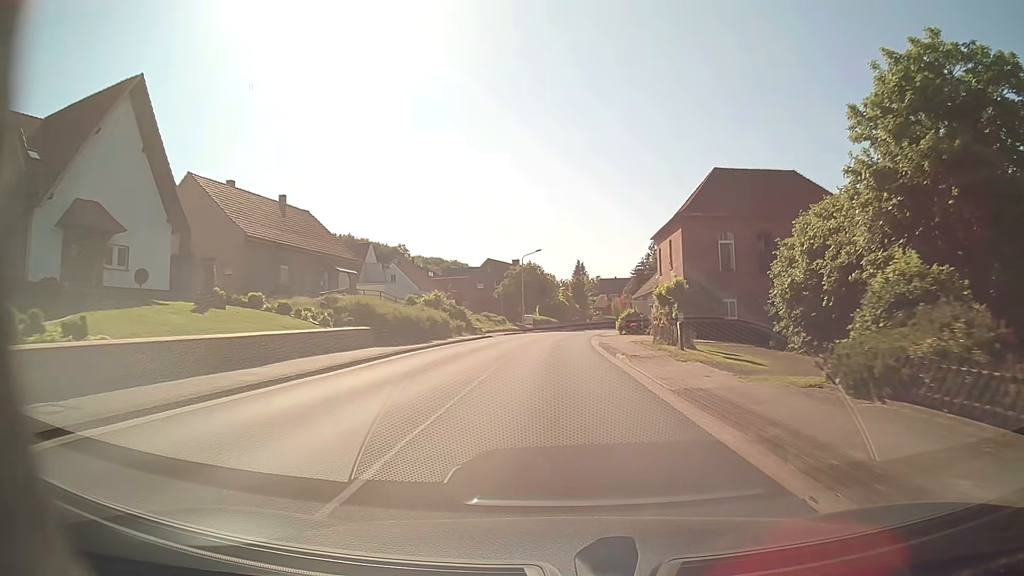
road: tertiary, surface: asphalt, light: Day
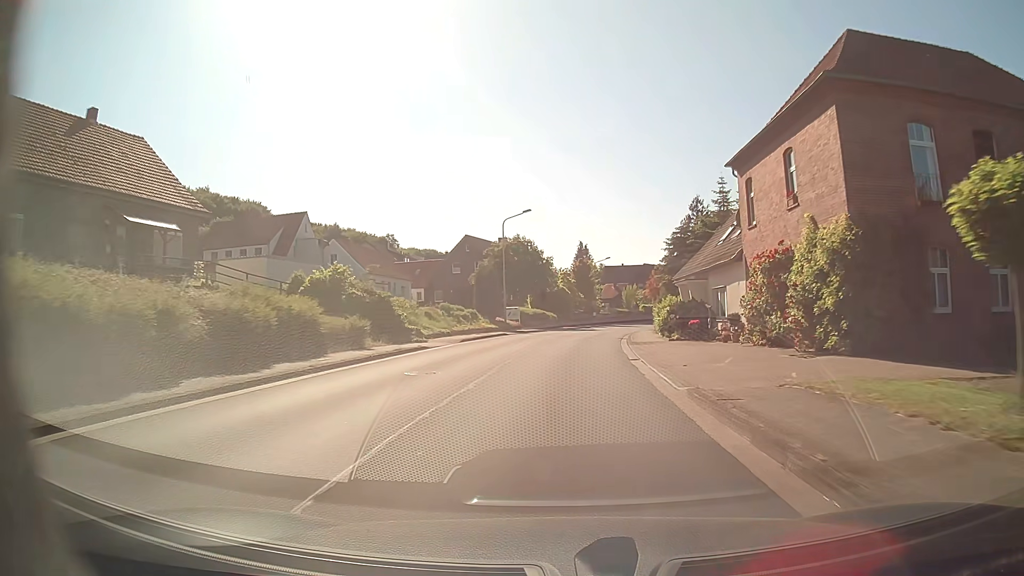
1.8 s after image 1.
(+0.1, +24.5) m; 0°
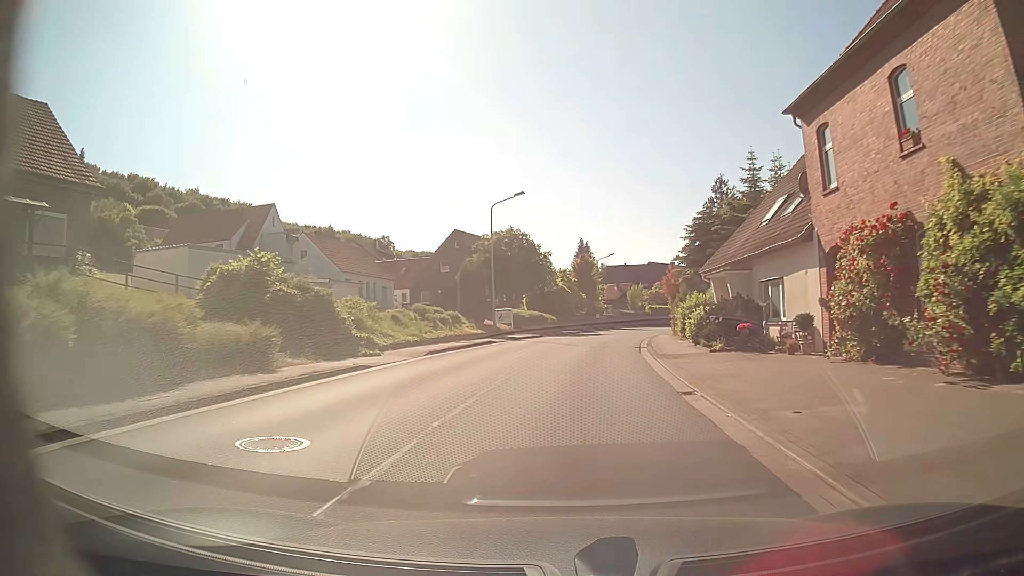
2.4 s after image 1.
(+0.1, +8.2) m; +1°
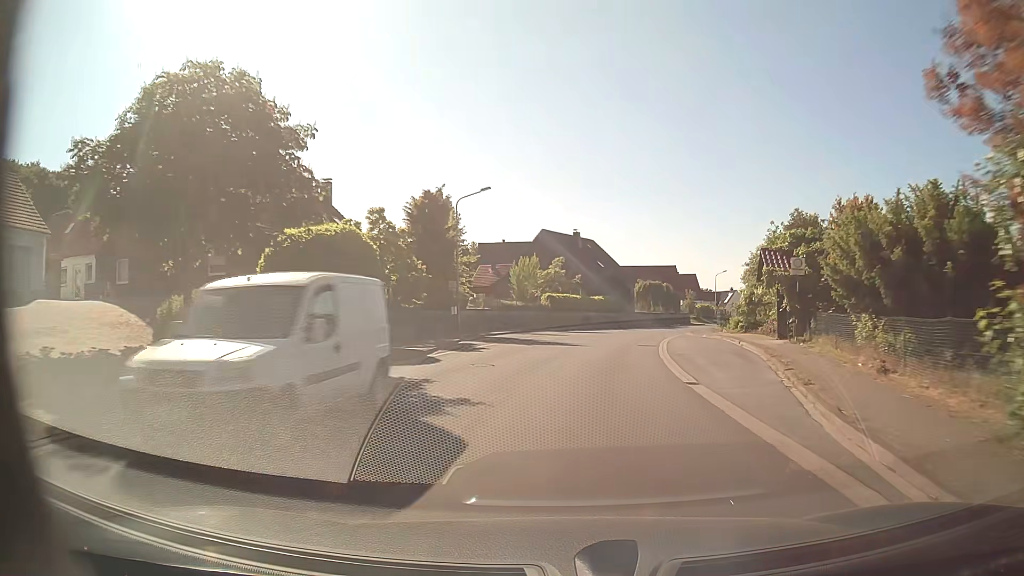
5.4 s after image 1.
(+3.0, +40.6) m; +10°
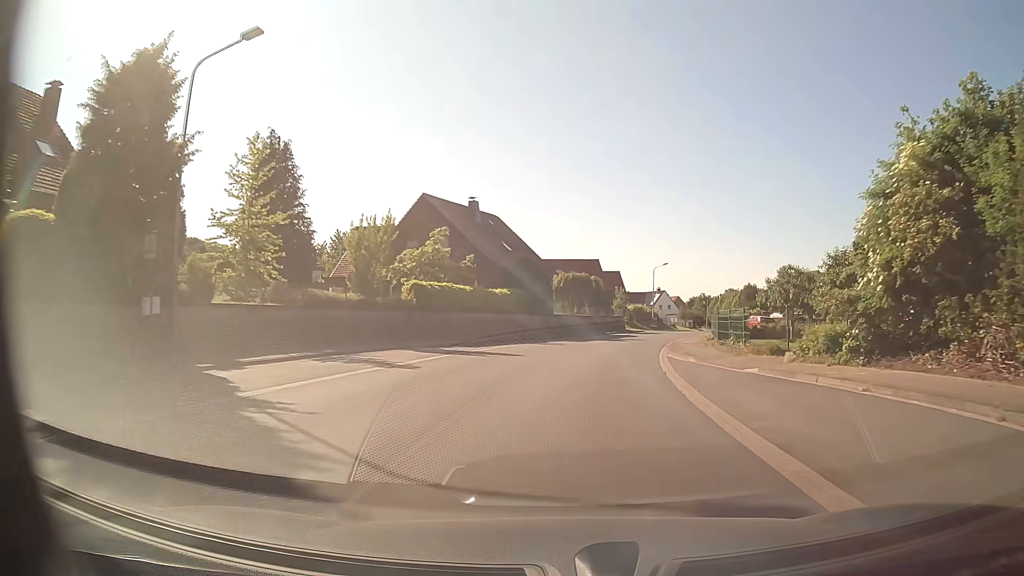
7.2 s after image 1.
(+1.5, +24.4) m; +7°
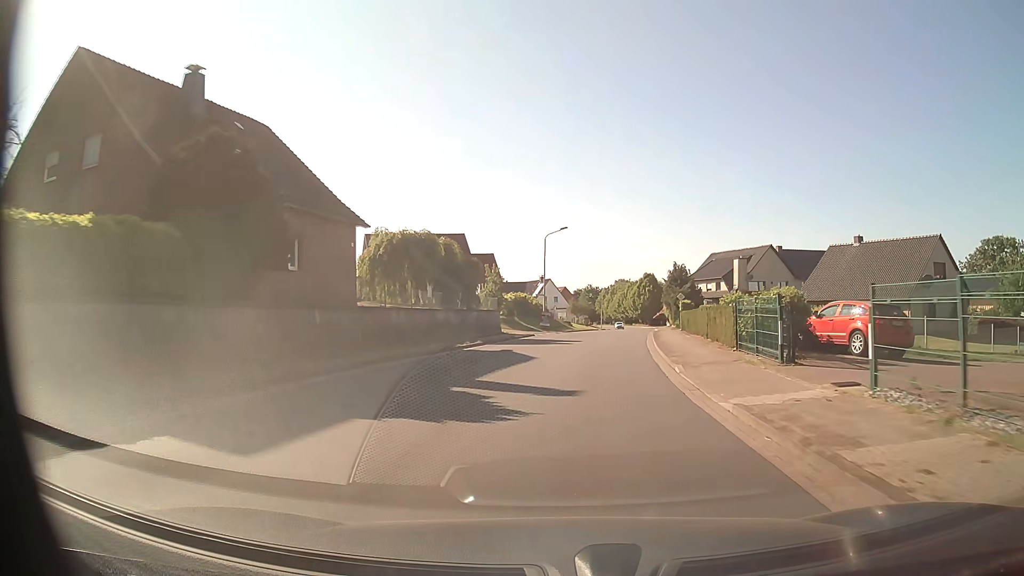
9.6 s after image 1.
(+3.2, +32.4) m; +11°
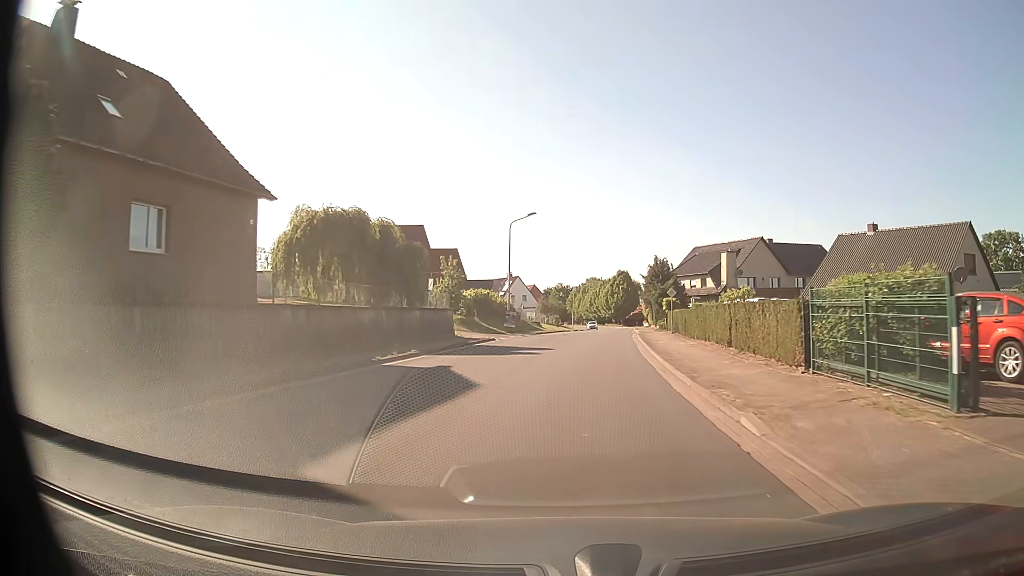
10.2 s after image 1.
(+0.2, +8.1) m; +3°
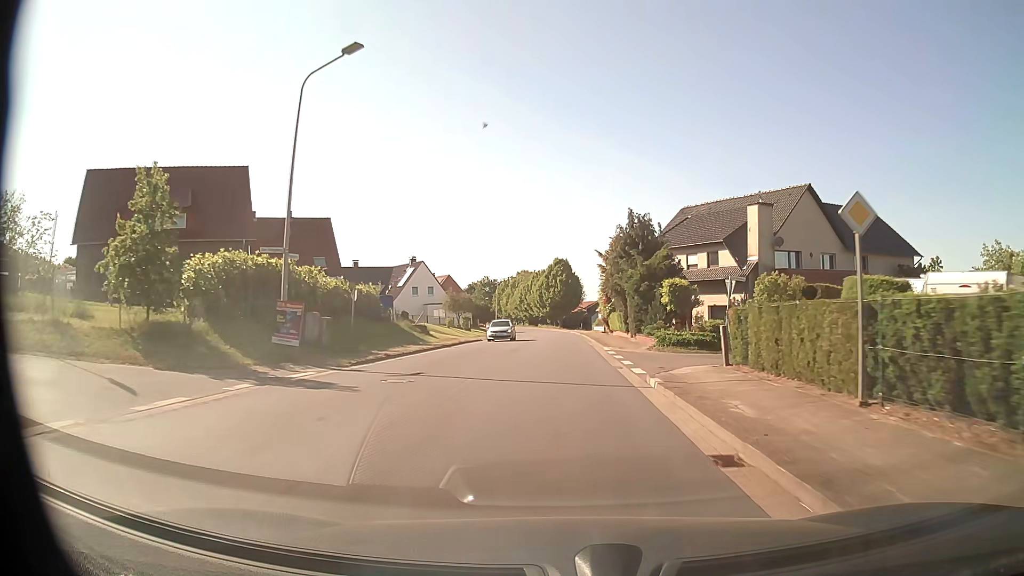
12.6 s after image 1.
(+1.9, +32.4) m; +6°
(0, +10) (0, +20) (0, +30) (0, +40) (0, +50) (0, +60) (-1, +70) (-1, +80) (-1, +90) (-2, +100) m
